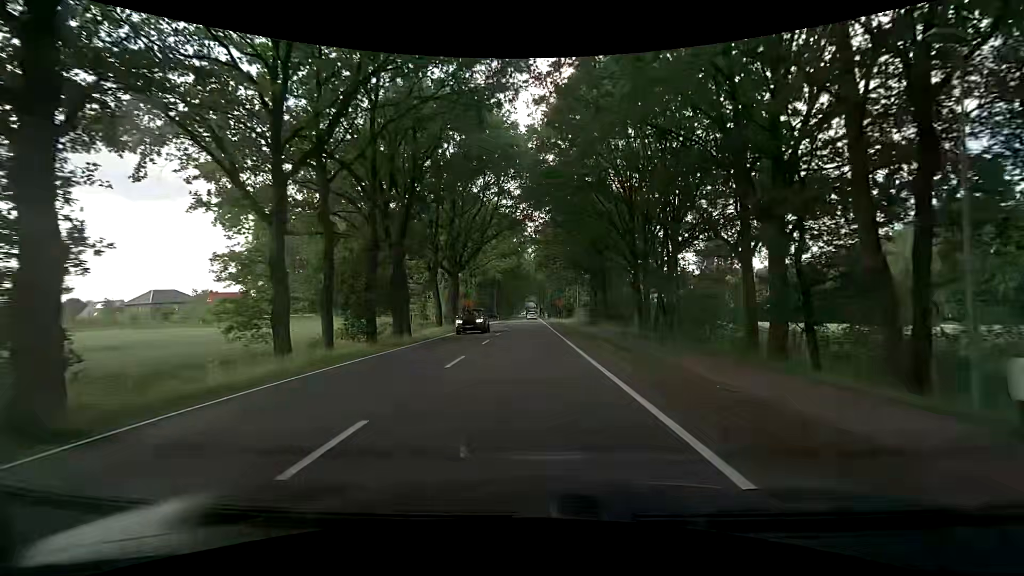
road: primary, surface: asphalt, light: Day
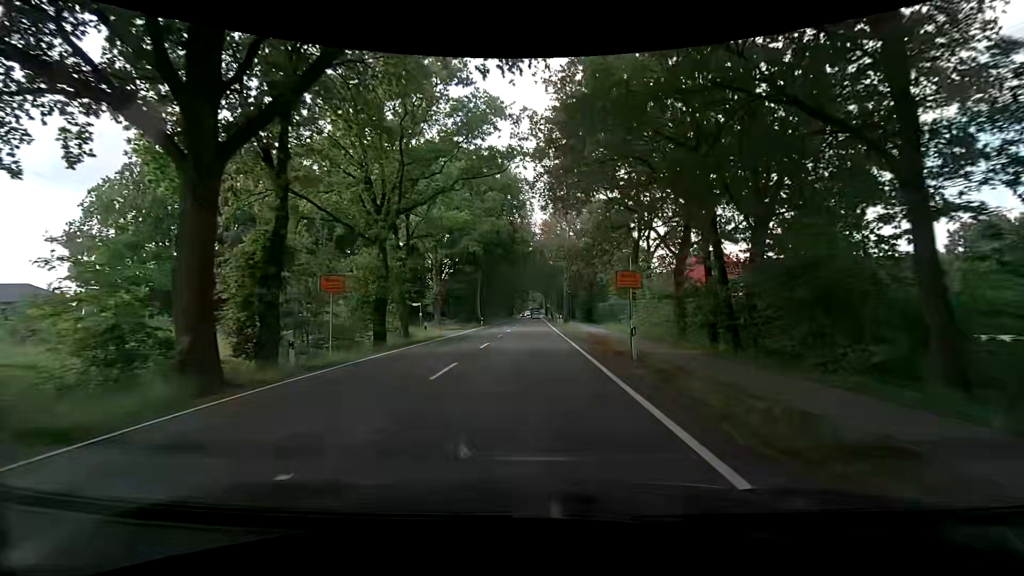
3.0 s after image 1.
(+0.1, +38.1) m; 0°
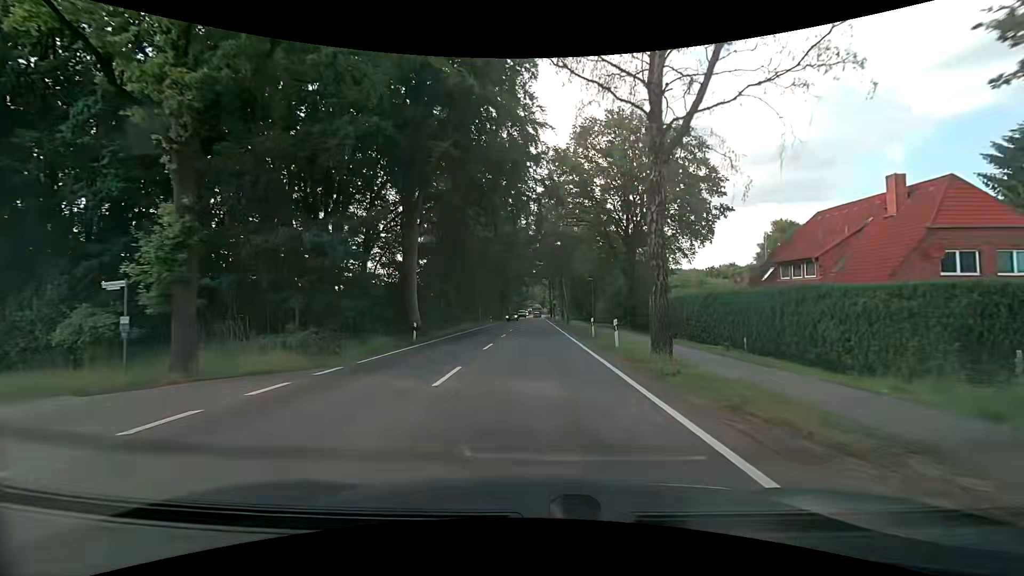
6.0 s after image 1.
(-0.2, +37.2) m; 0°
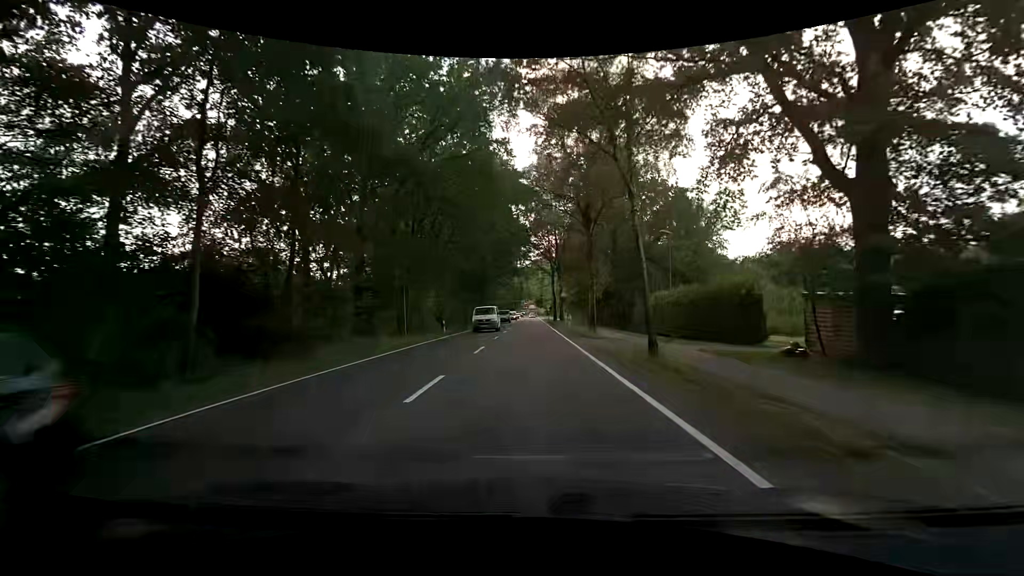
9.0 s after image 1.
(-0.2, +37.8) m; 0°
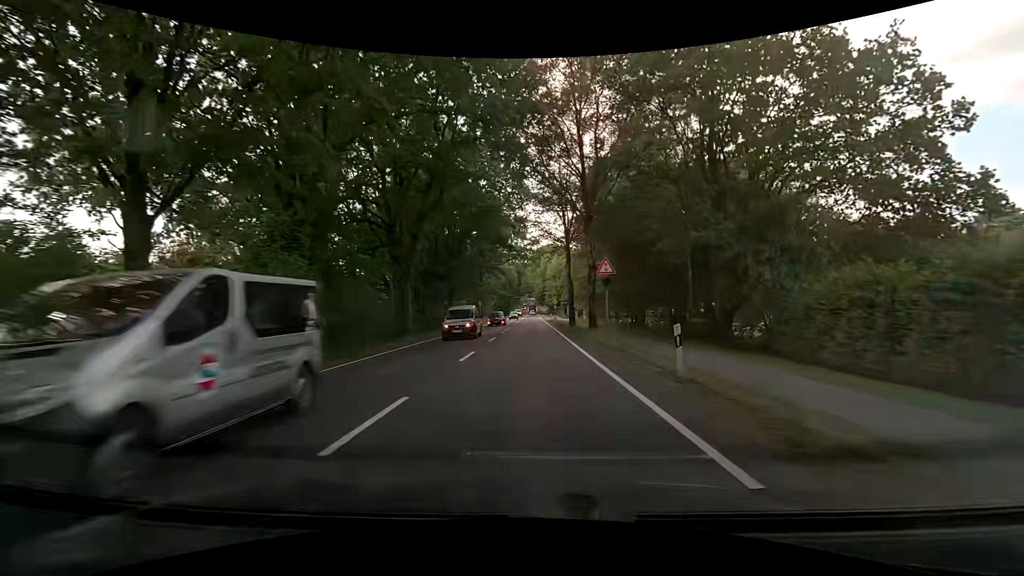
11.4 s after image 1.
(-0.1, +30.0) m; -1°
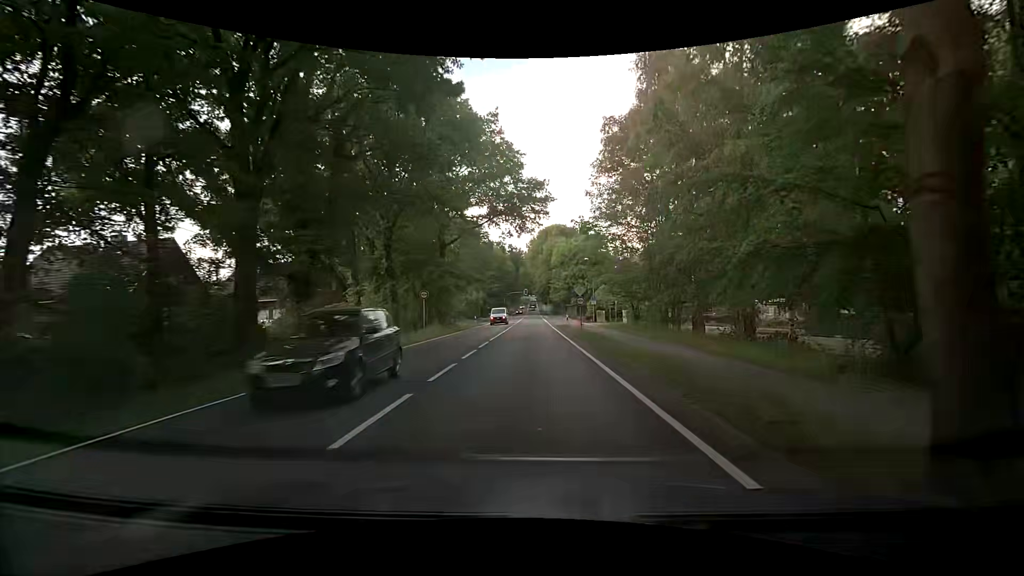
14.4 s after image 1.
(+0.2, +36.1) m; 0°
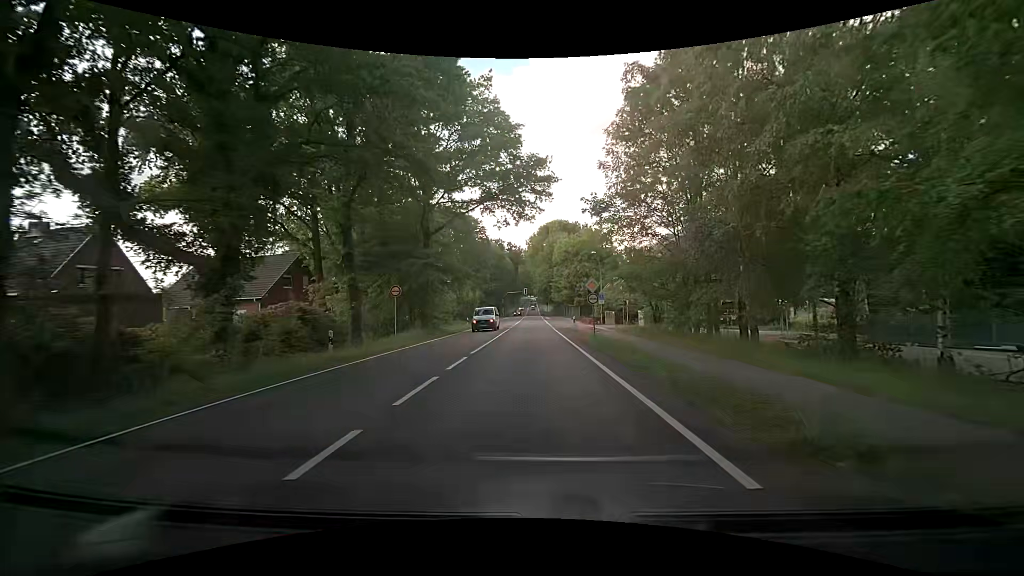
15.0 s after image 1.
(+0.2, +7.1) m; +2°
